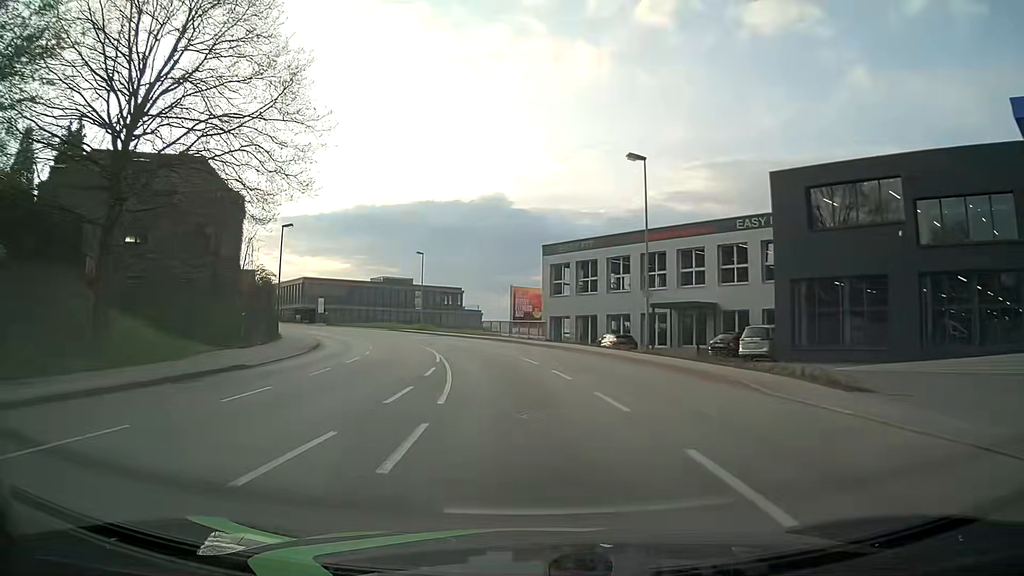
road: tertiary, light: Day
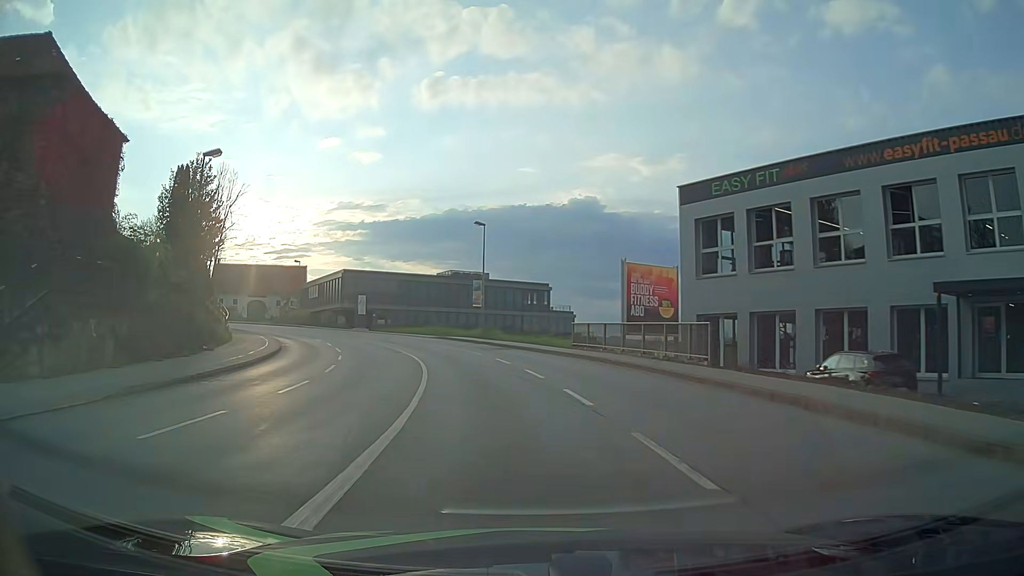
(-1.4, +22.7) m; -8°
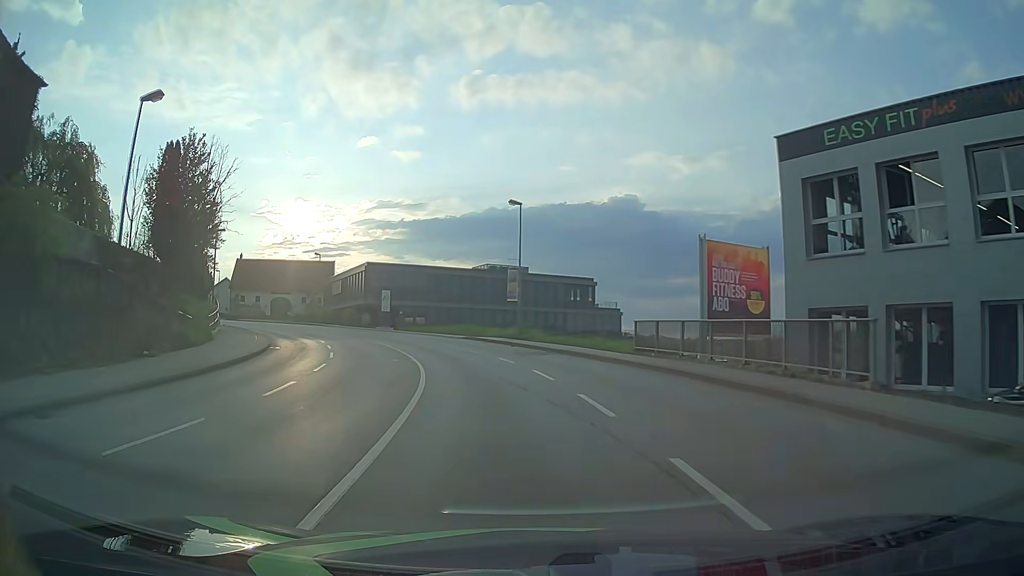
(-0.3, +7.6) m; -4°
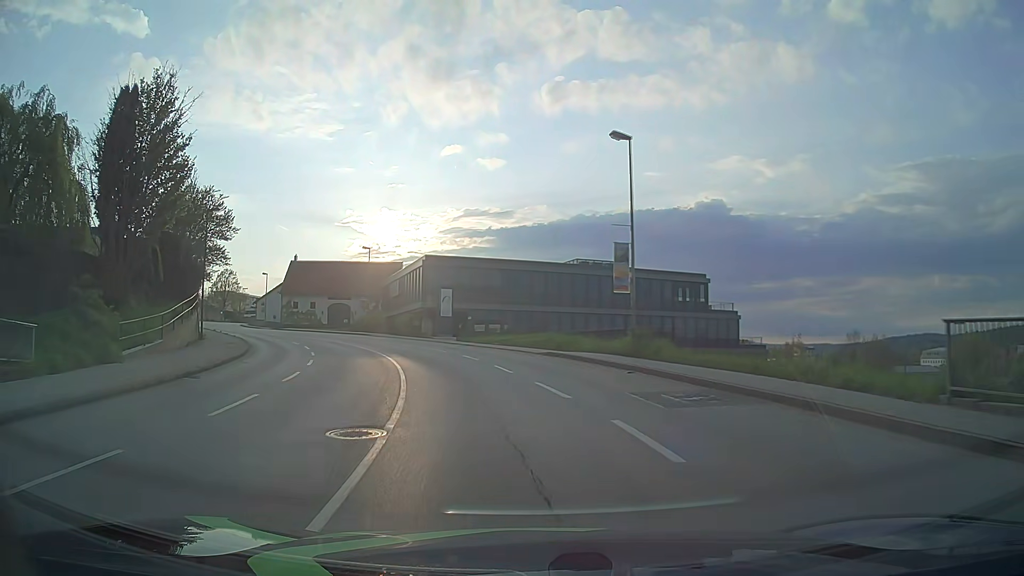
(-0.9, +15.1) m; -7°
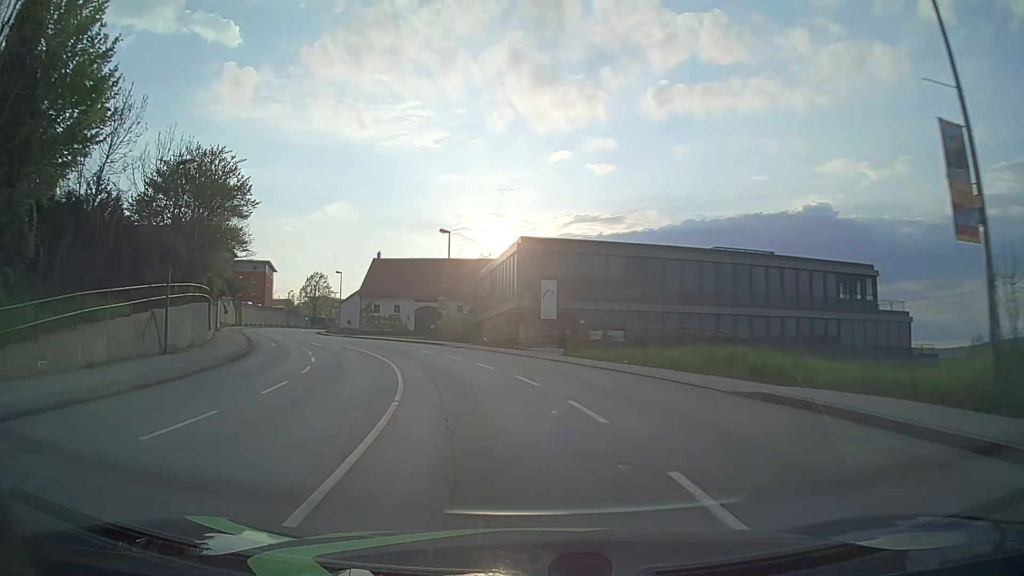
(-1.2, +15.1) m; -10°
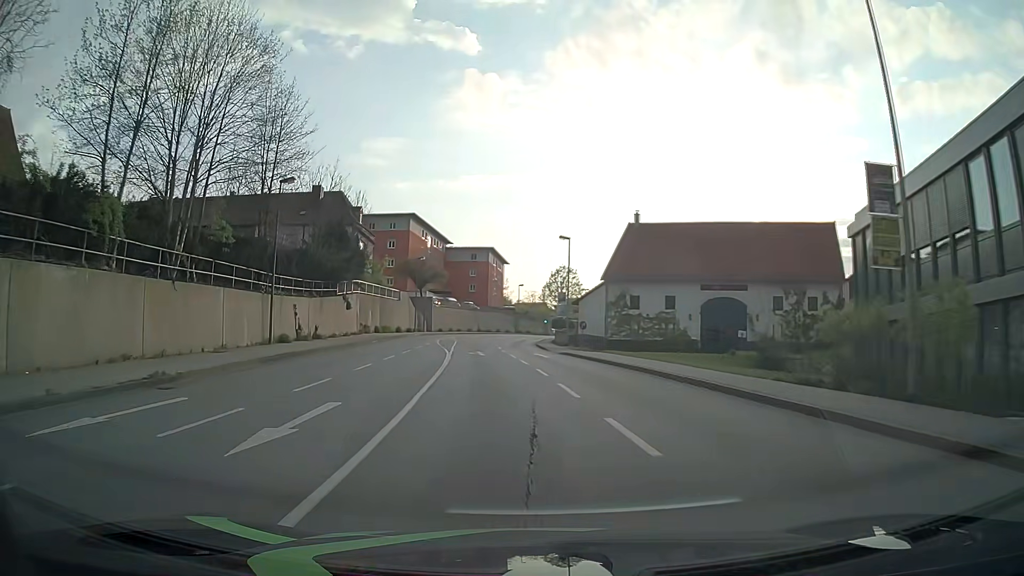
(-7.6, +36.8) m; -22°
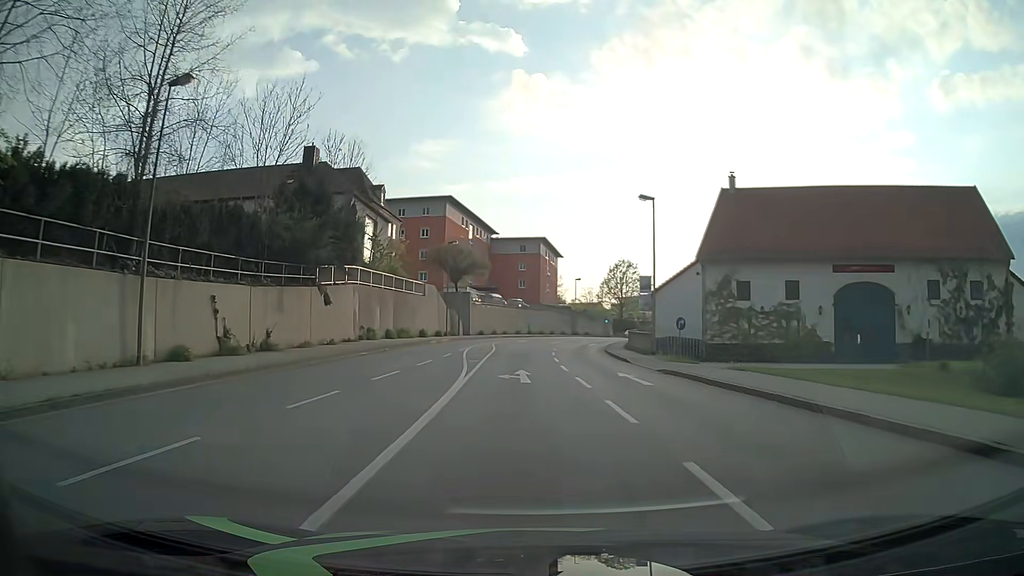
(-0.8, +15.2) m; -5°
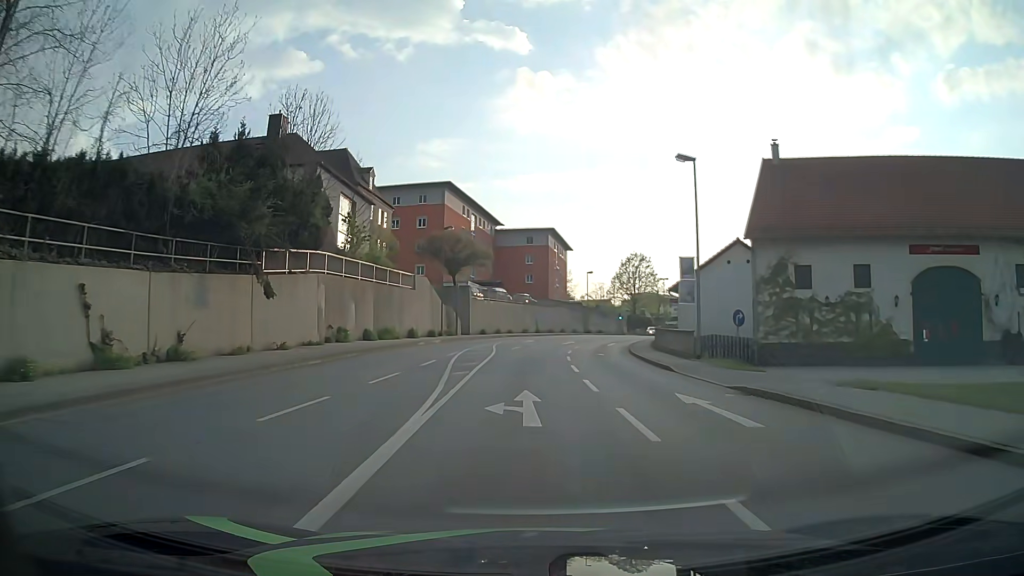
(0.0, +7.6) m; 0°
(0, +10) (0, +20) (0, +30) (0, +40) (+2, +50) (+5, +59) (+8, +69) (+12, +78) (+16, +87) (+21, +96) m
